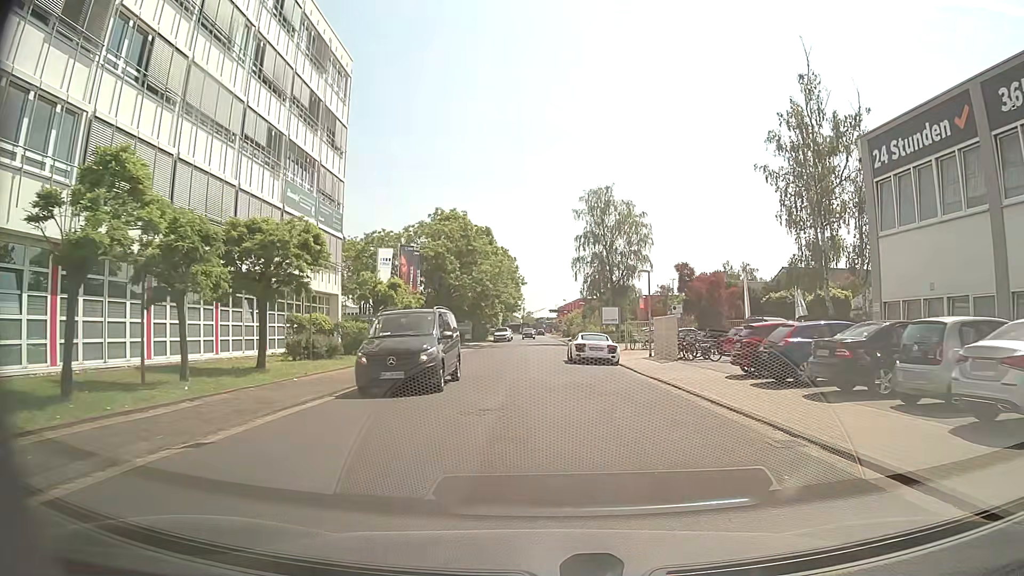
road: residential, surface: asphalt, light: Day
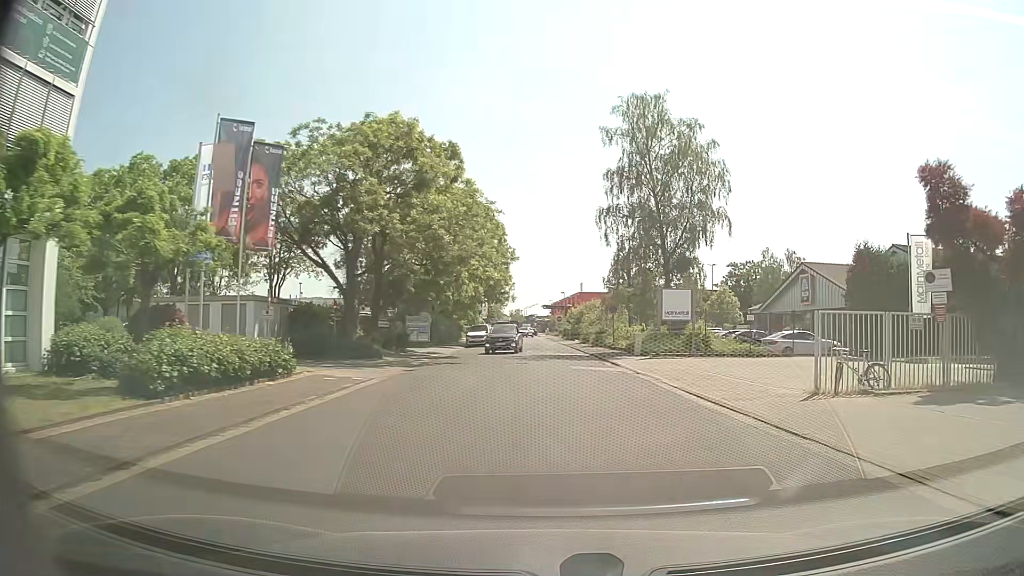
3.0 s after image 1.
(-0.9, +28.2) m; +1°
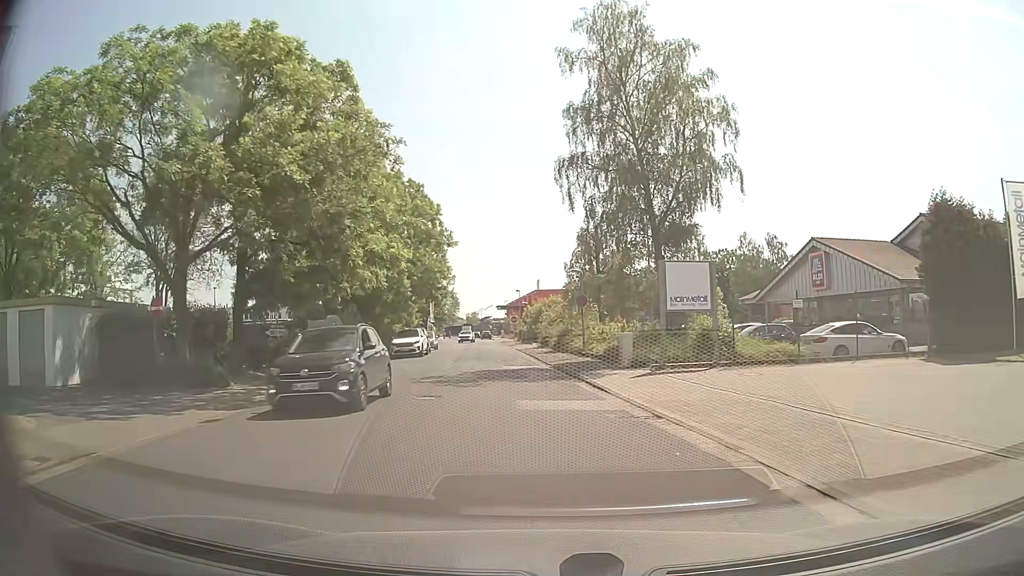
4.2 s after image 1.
(+0.5, +11.8) m; +4°
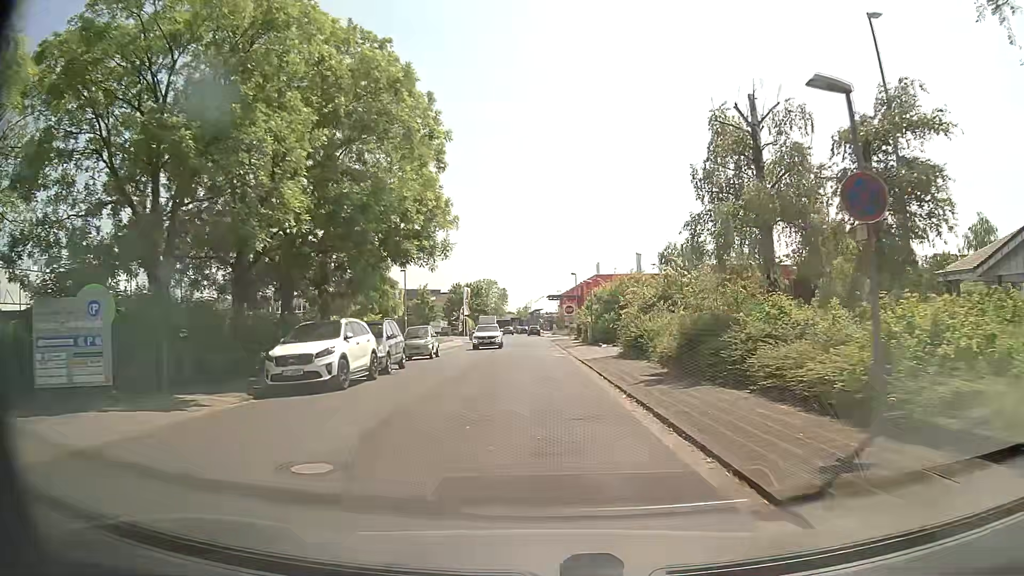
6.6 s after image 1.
(-1.2, +24.4) m; -5°
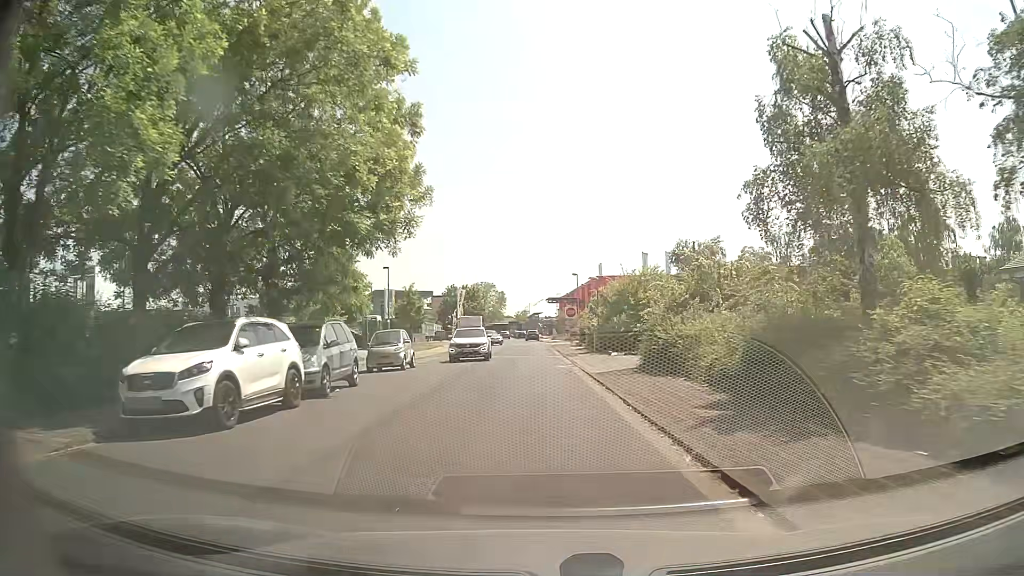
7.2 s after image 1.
(0.0, +6.0) m; 0°
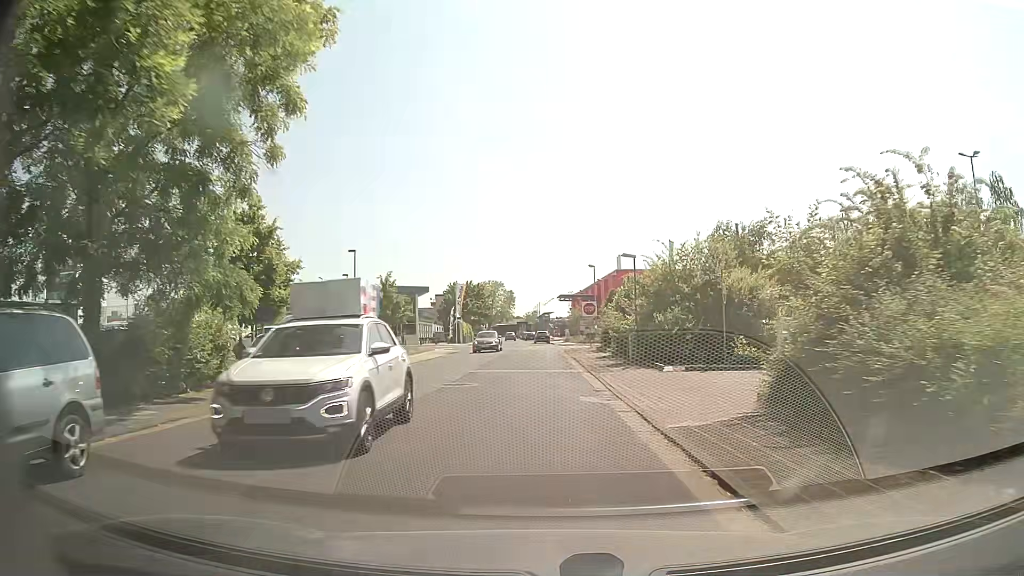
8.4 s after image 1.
(-0.1, +11.8) m; -1°
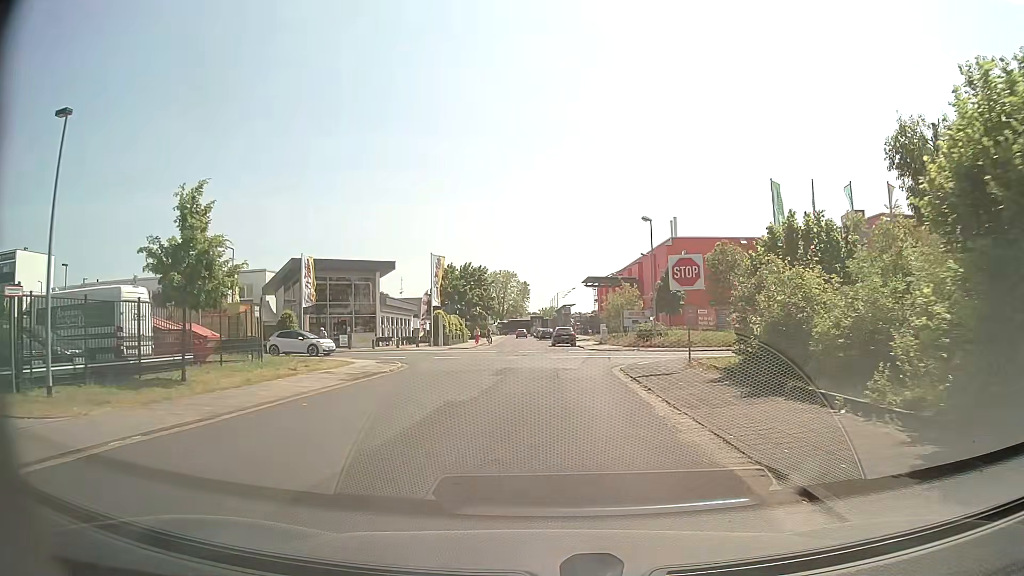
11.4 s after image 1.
(-0.3, +27.7) m; -1°
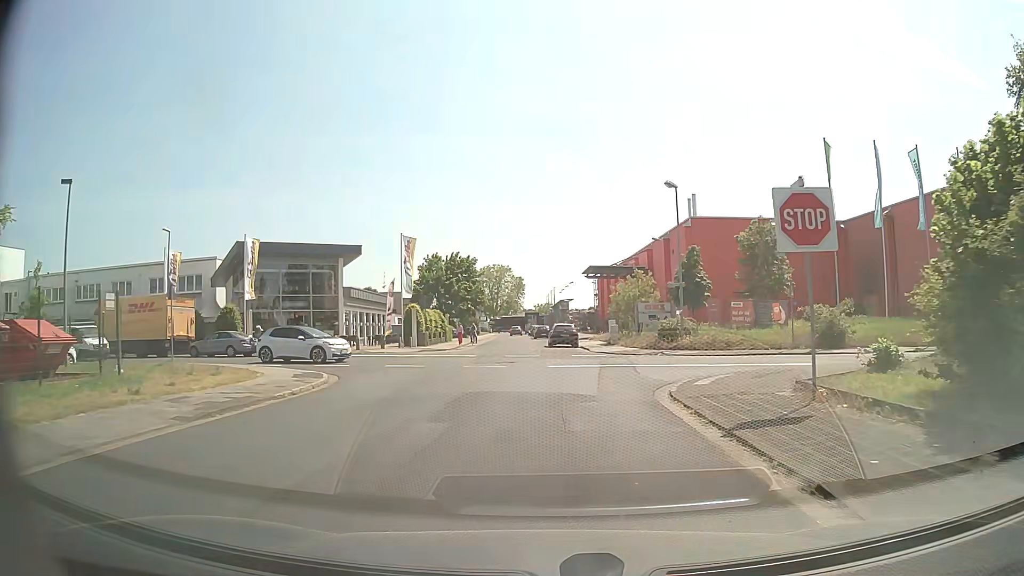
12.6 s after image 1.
(+0.1, +9.4) m; +1°
